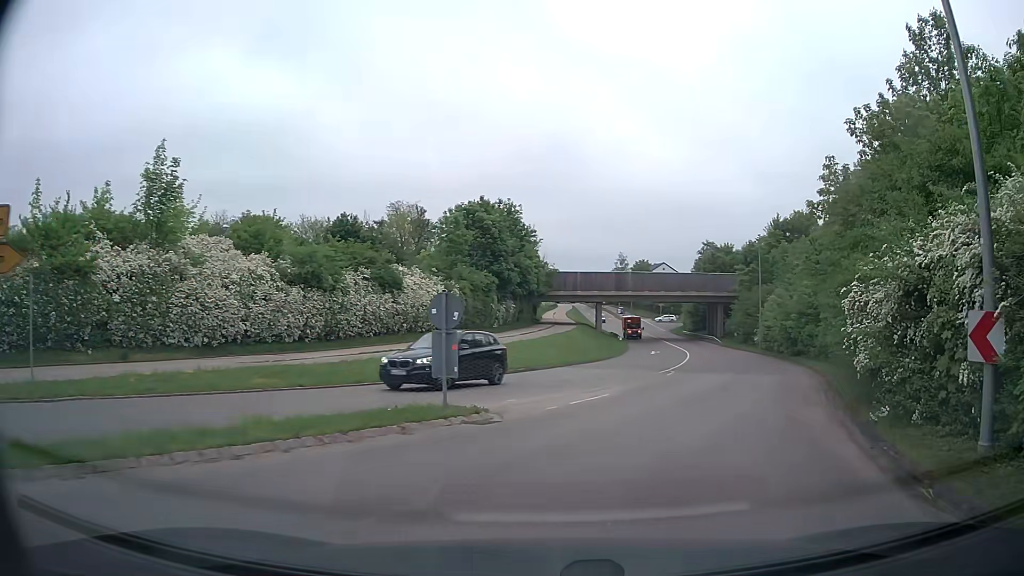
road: tertiary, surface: asphalt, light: Day
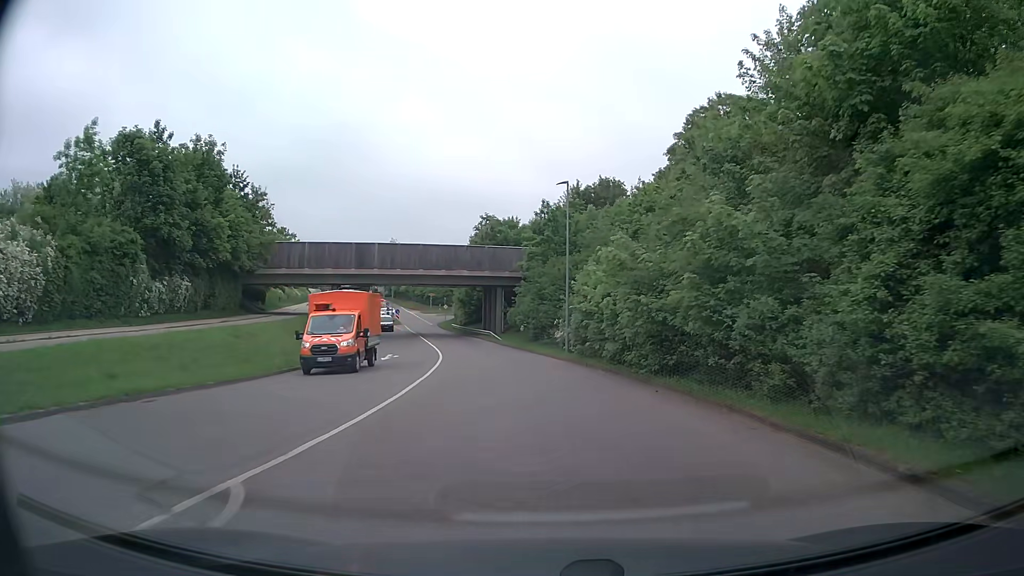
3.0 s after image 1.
(+5.3, +21.6) m; +18°
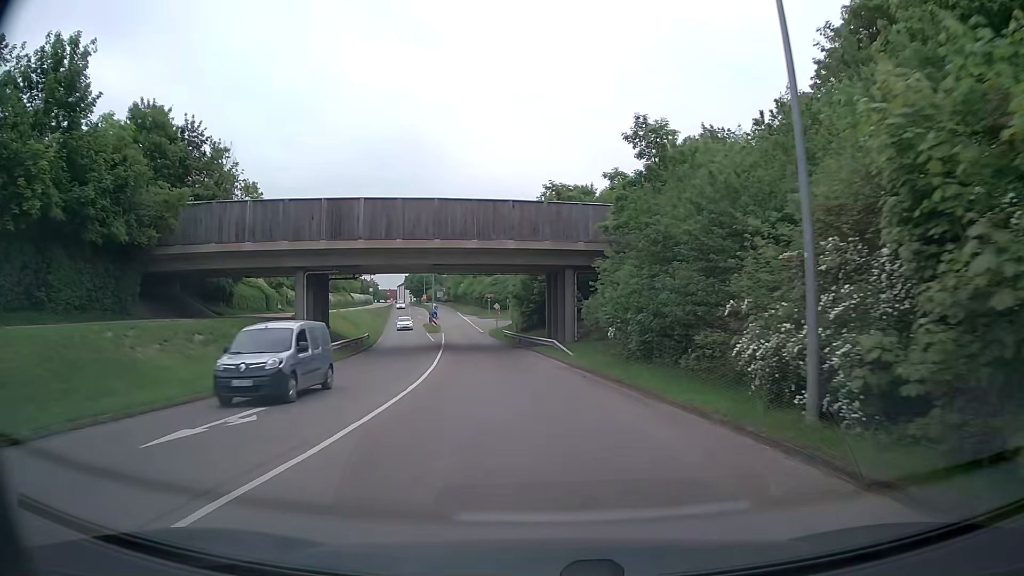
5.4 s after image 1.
(-1.1, +24.1) m; -6°
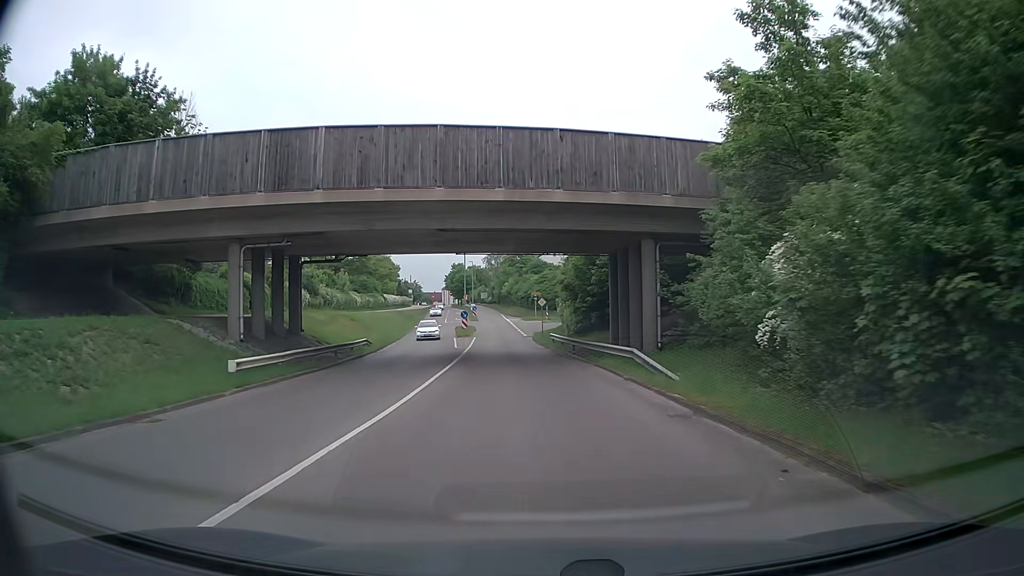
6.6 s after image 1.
(-0.6, +13.8) m; -4°
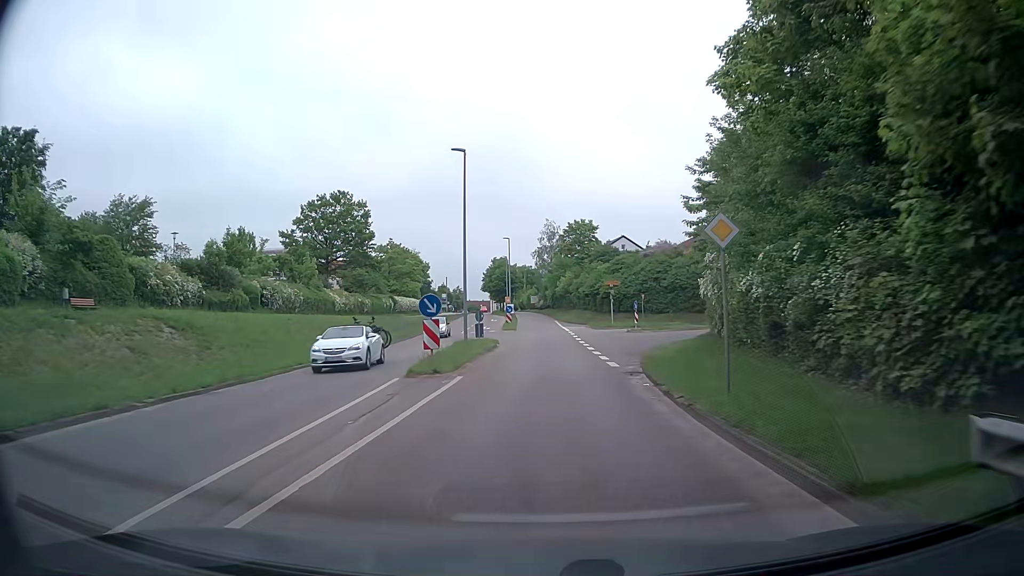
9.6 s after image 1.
(-1.7, +36.2) m; -5°
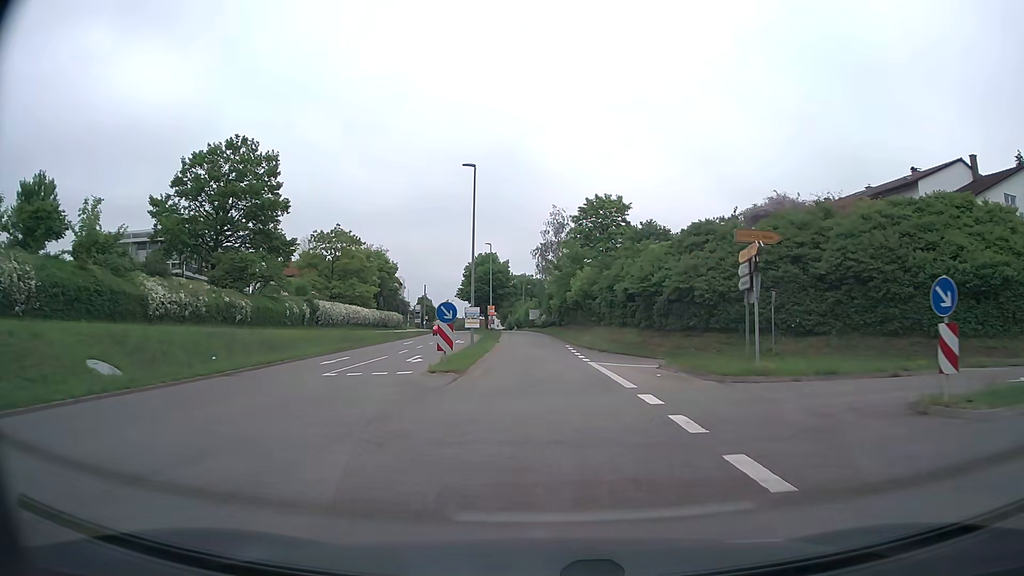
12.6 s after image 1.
(0.0, +35.3) m; 0°
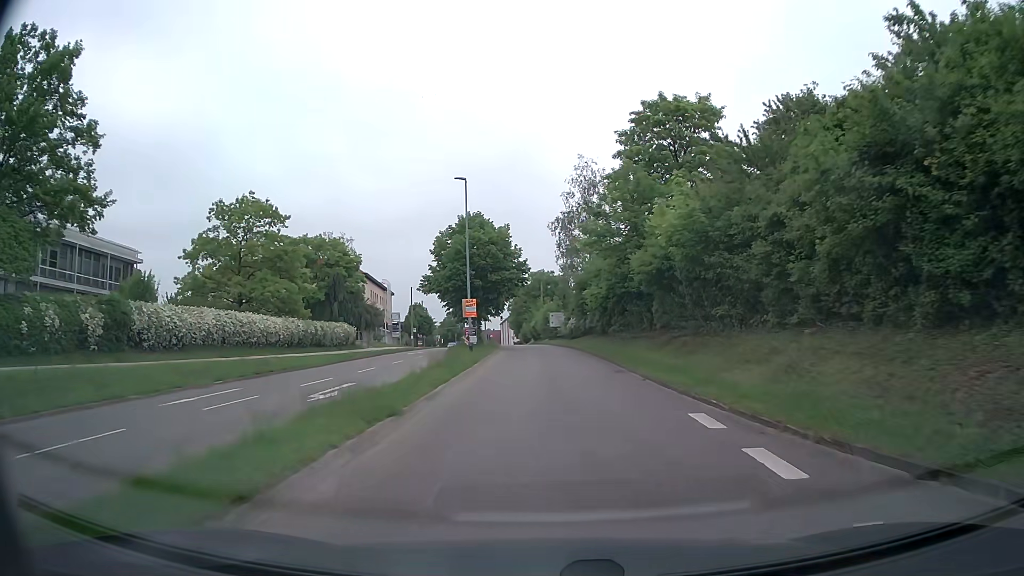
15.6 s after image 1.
(-0.4, +33.1) m; -2°
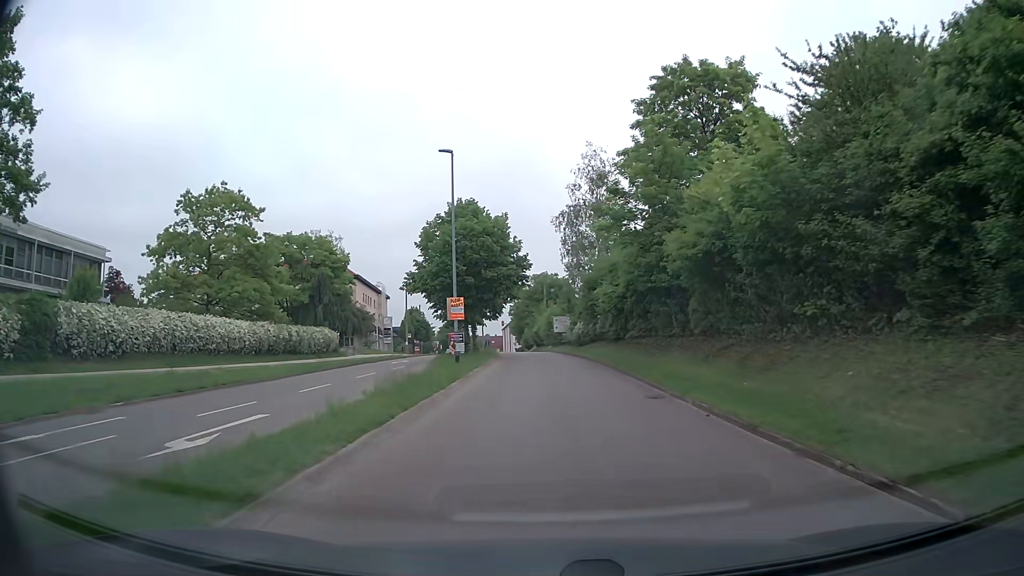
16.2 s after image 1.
(-0.1, +6.3) m; -1°
(0, +10) (0, +20) (0, +30) (-1, +40) (-1, +50) (-2, +60) (-3, +70) (-3, +80) (-4, +90) (-5, +100) m
